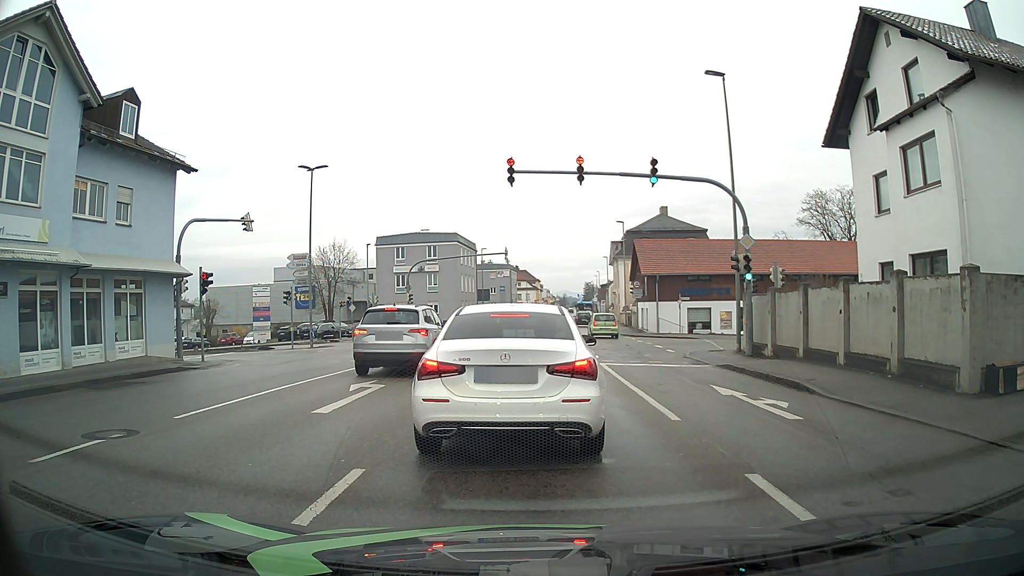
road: tertiary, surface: asphalt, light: Day
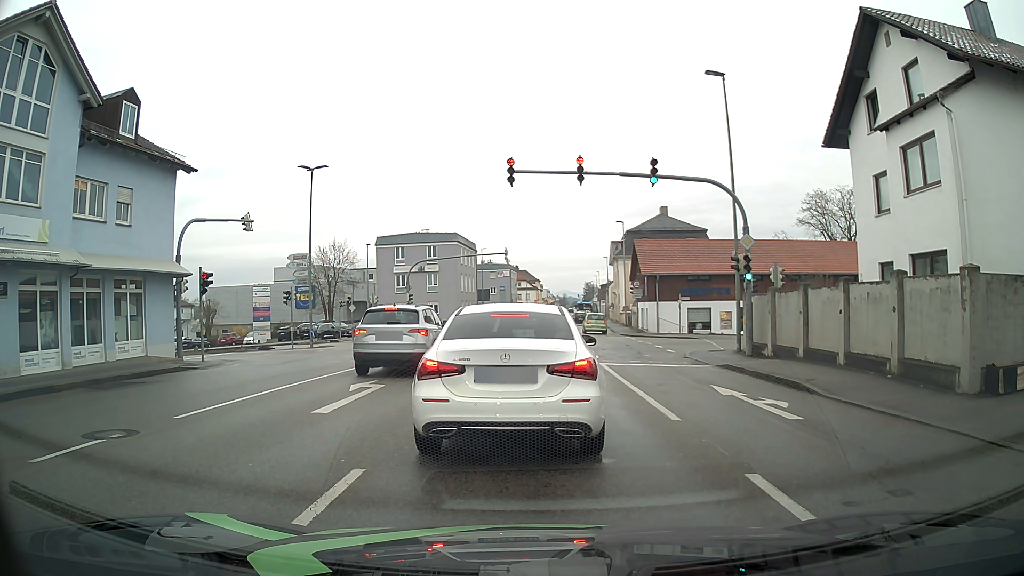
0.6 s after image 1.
(0.0, 0.0) m; 0°
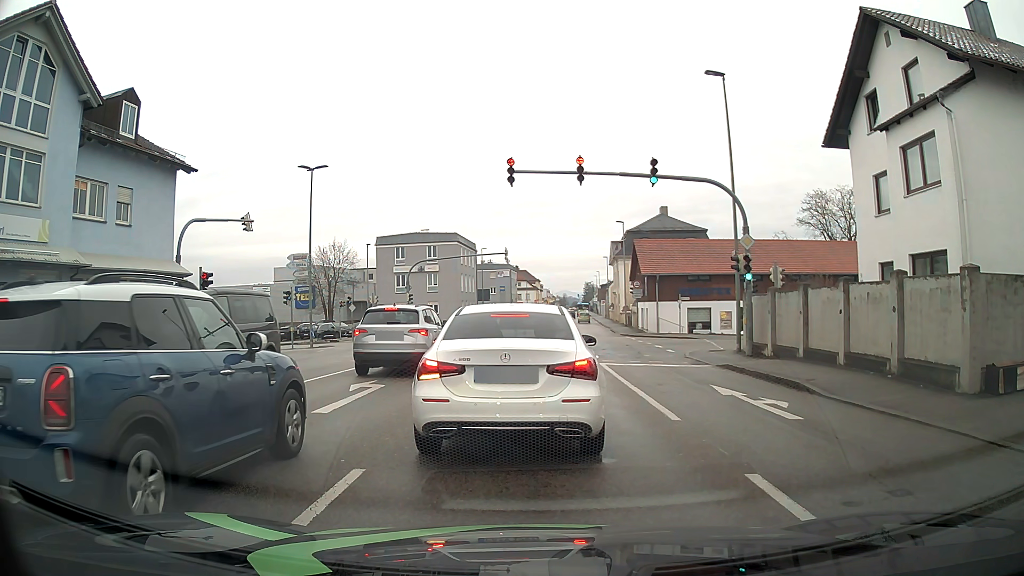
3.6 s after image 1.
(0.0, 0.0) m; 0°
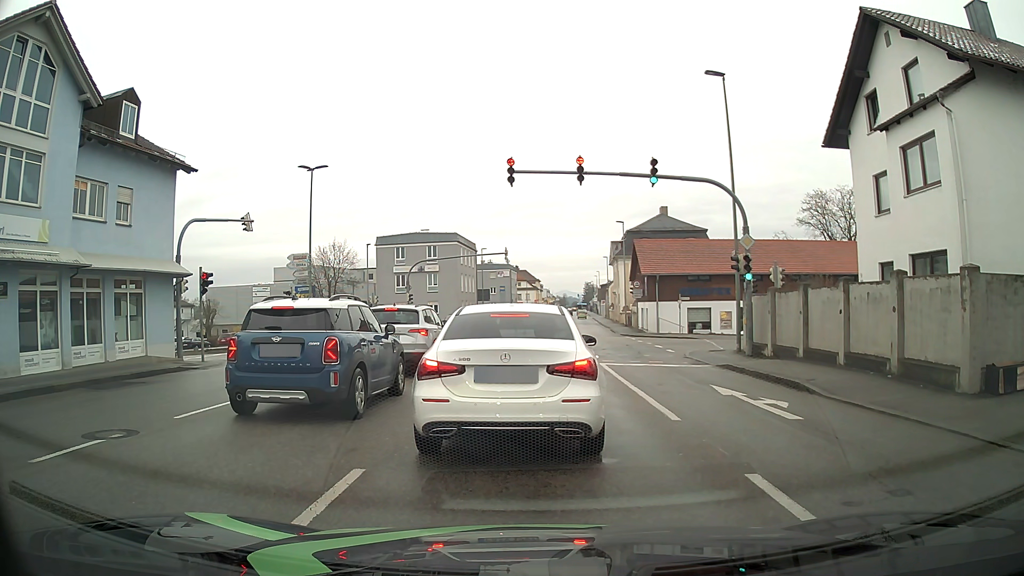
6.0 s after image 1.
(0.0, 0.0) m; 0°
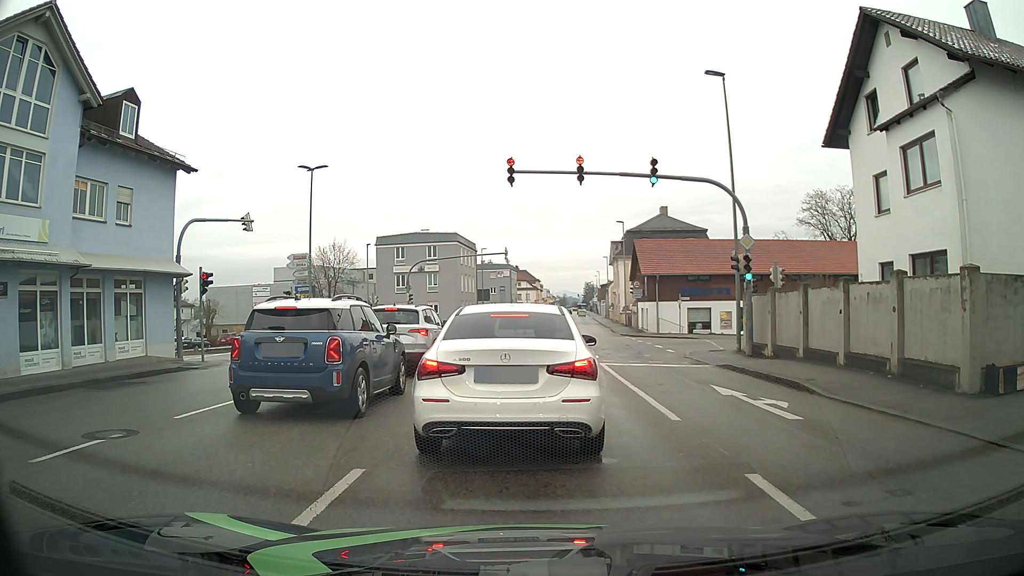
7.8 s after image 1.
(0.0, 0.0) m; 0°
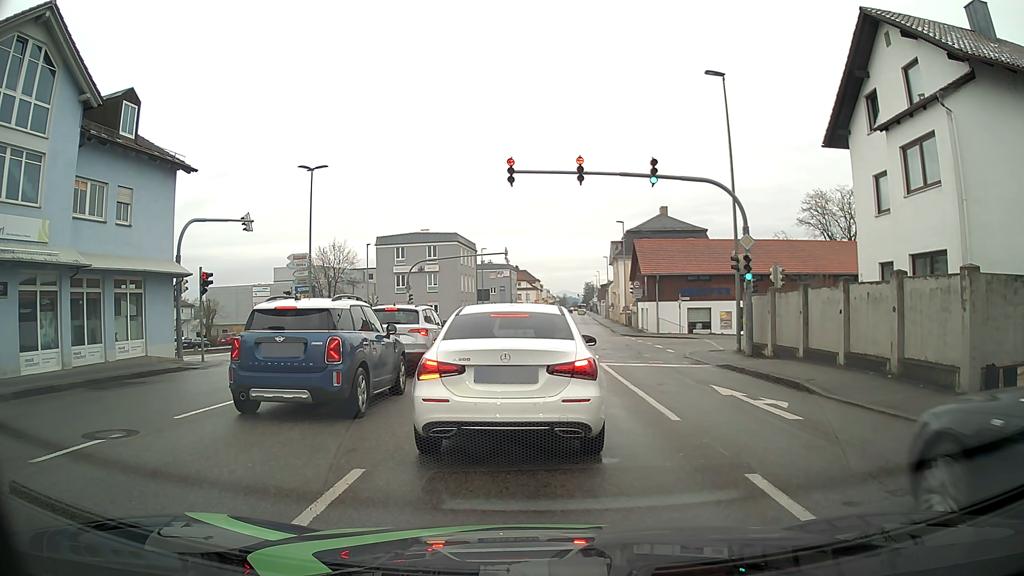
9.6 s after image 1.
(0.0, 0.0) m; 0°
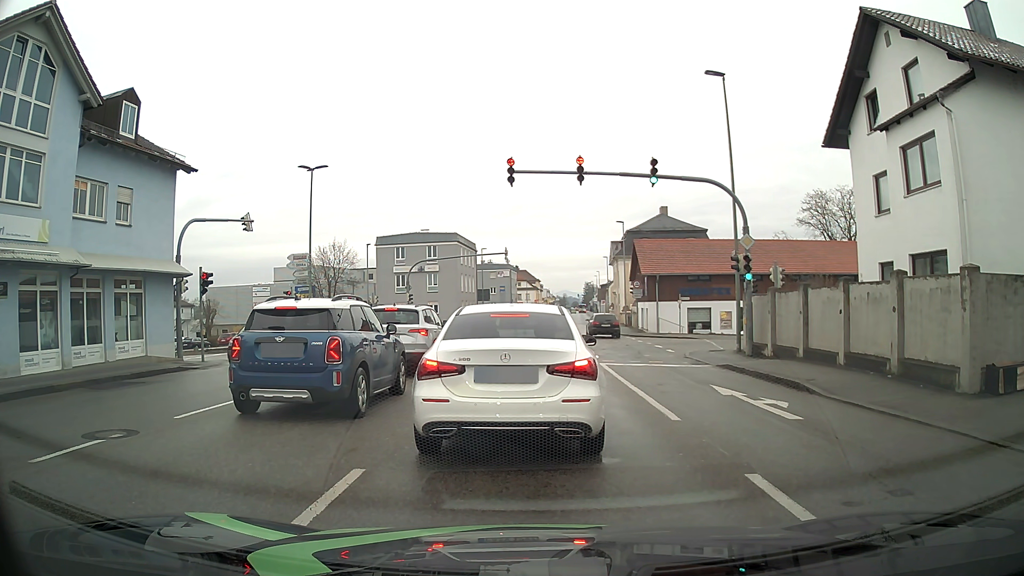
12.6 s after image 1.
(0.0, 0.0) m; 0°
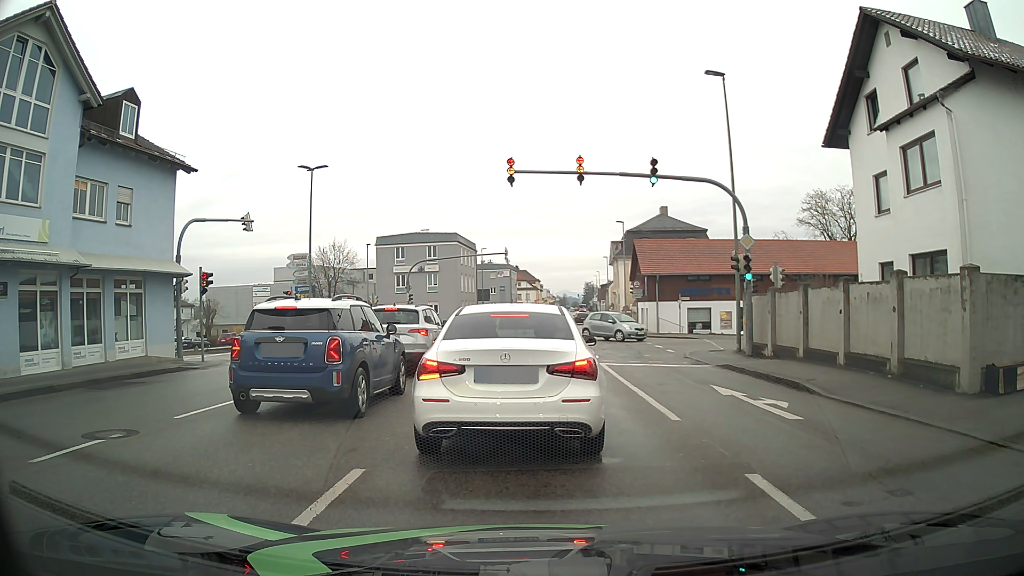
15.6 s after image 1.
(0.0, 0.0) m; 0°
(0, +10) (+1, +20) (+1, +30) (-1, +40) (-9, +45) (-18, +47) (-28, +47) (-38, +47) (-48, +48) (-58, +48) m
